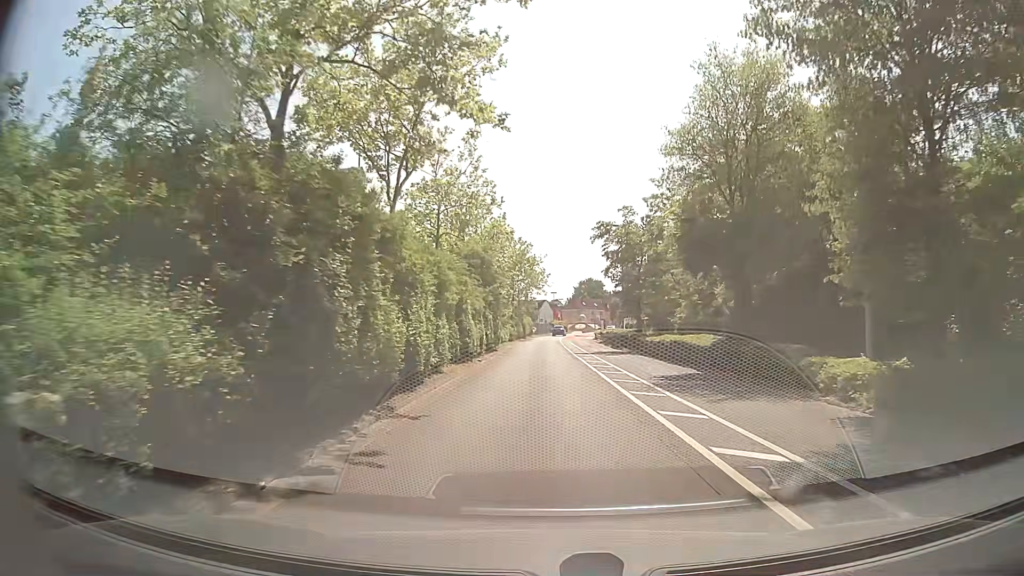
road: secondary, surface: asphalt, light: Day
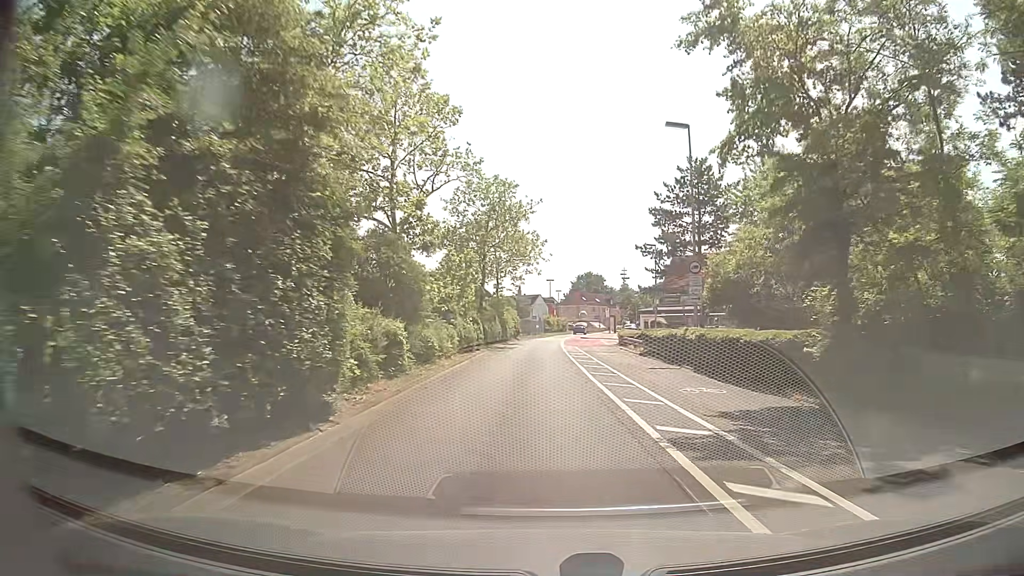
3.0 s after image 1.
(+0.2, +30.1) m; +1°
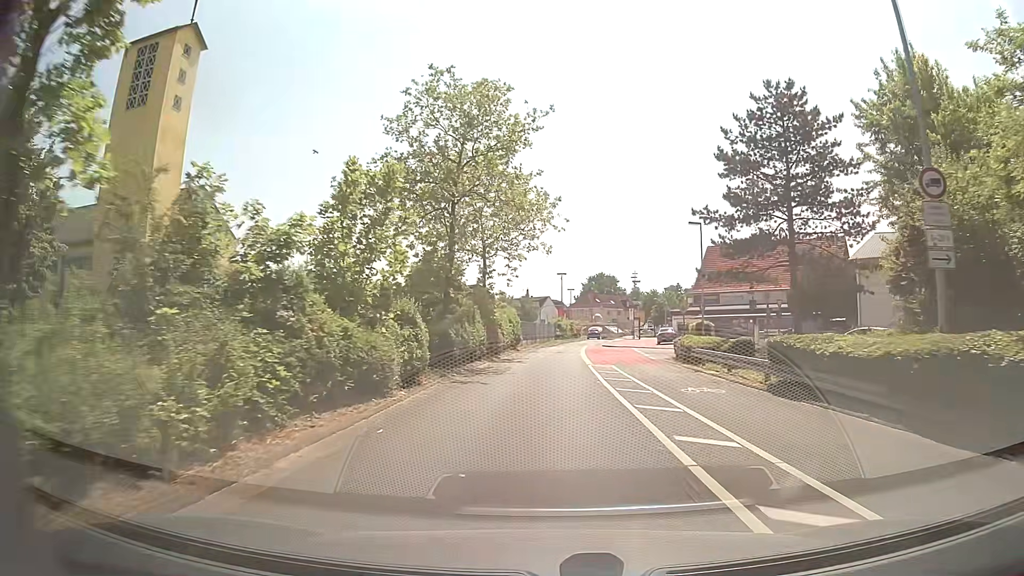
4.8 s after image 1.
(-0.1, +18.4) m; -1°
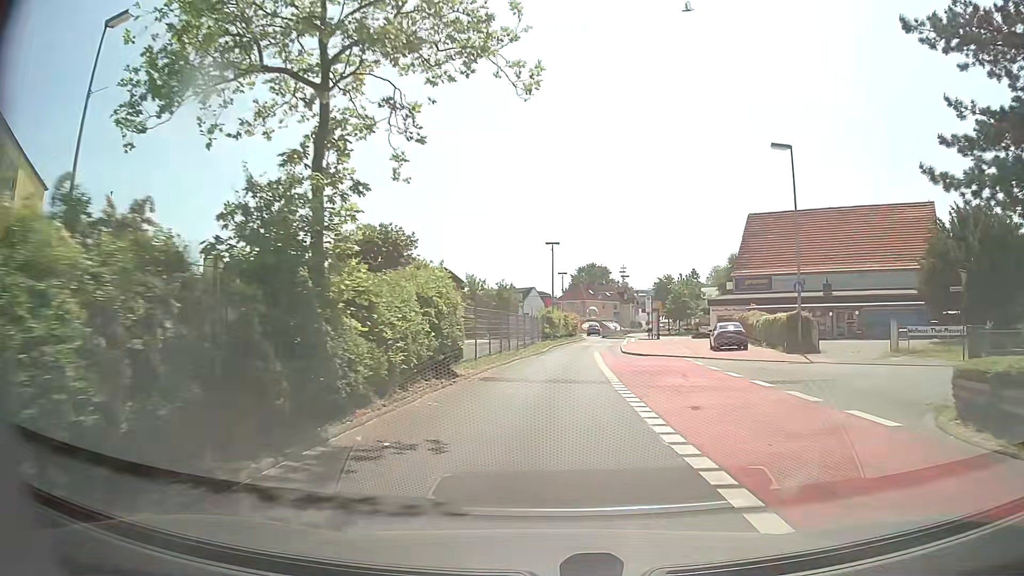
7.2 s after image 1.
(+0.3, +24.2) m; +1°
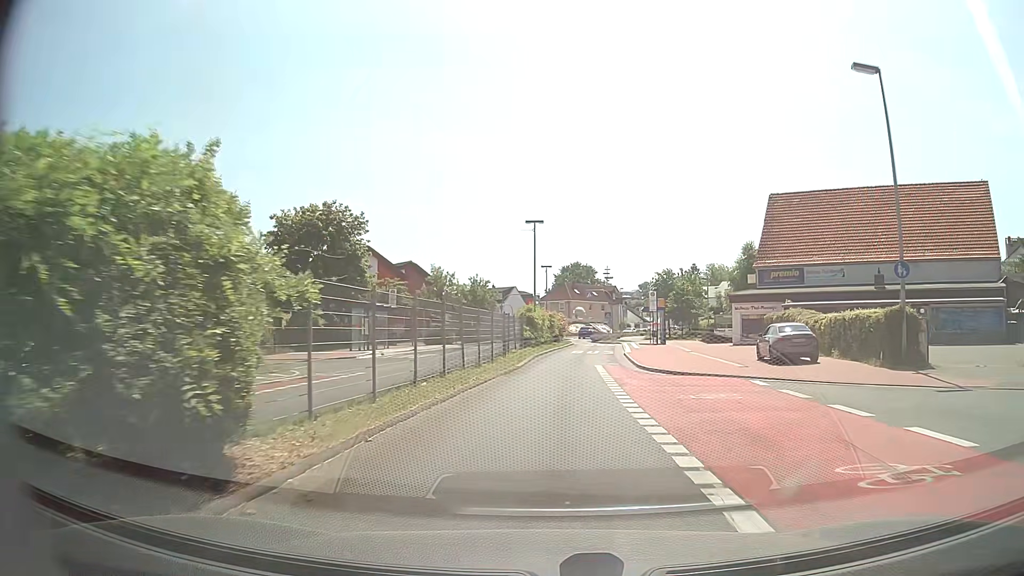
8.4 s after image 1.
(+0.2, +11.6) m; +2°
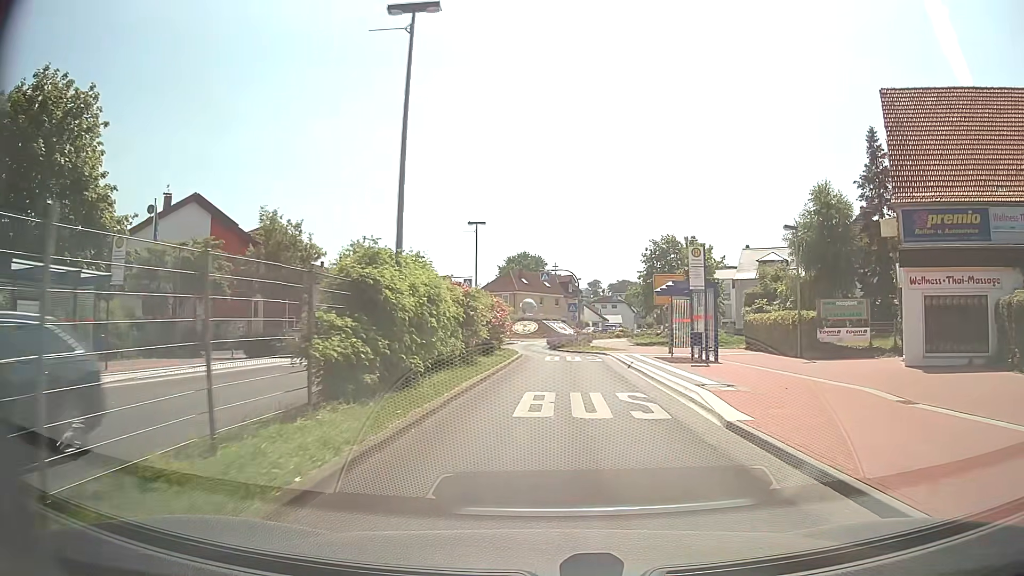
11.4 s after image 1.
(+0.8, +27.4) m; +4°
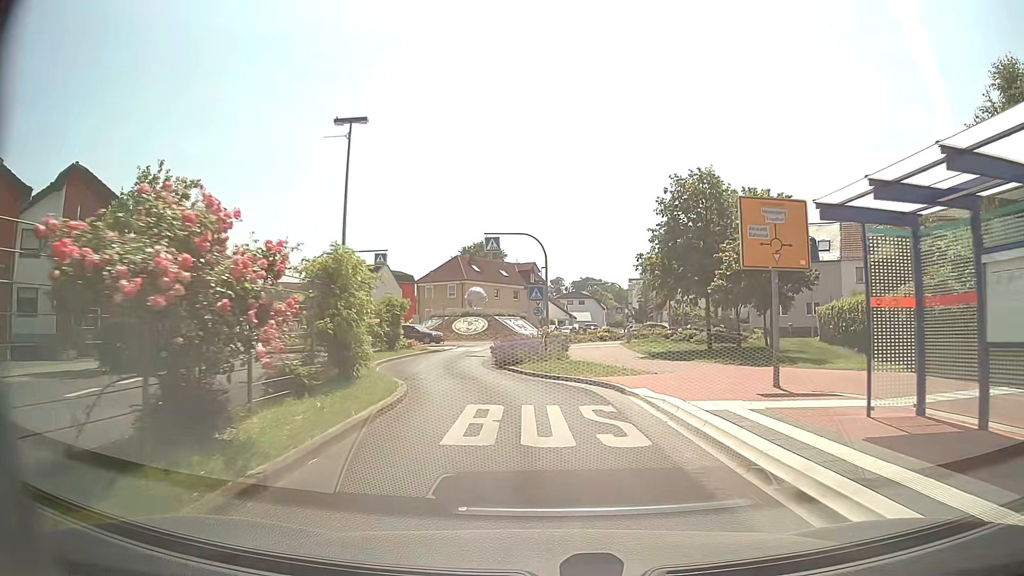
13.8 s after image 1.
(+0.7, +20.5) m; +3°
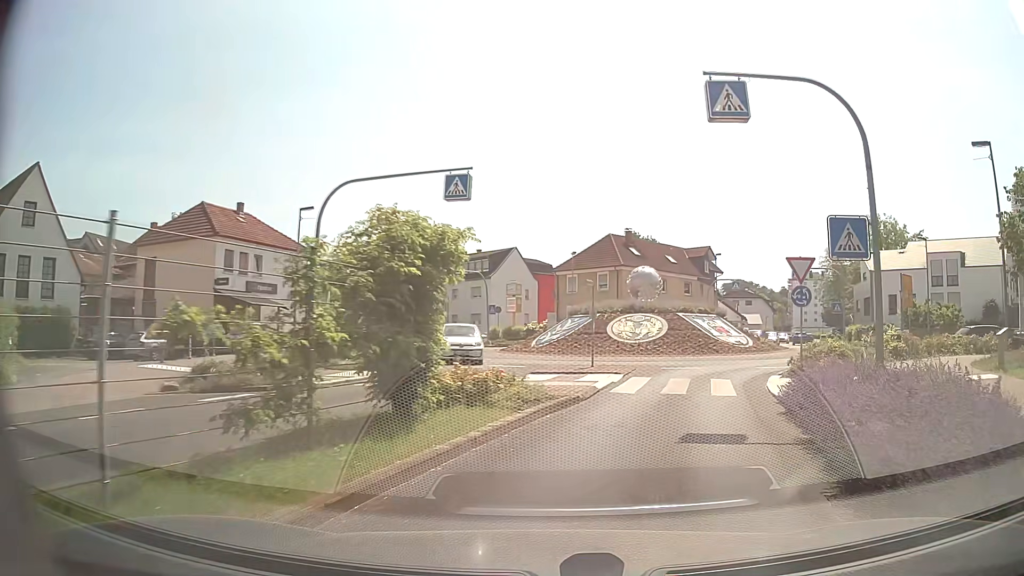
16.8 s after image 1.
(-2.9, +22.0) m; -13°
(+2, +10) (+5, +19) (+11, +26) (+17, +34) (+18, +44) (+22, +54) (+25, +63) (+29, +72) (+33, +81) (+37, +91) m
